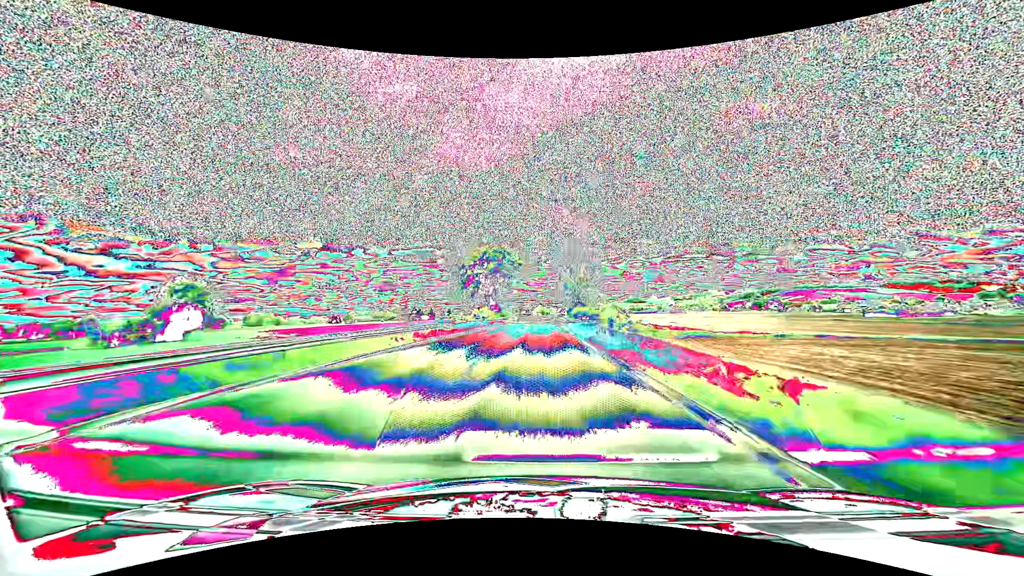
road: primary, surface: asphalt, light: Day
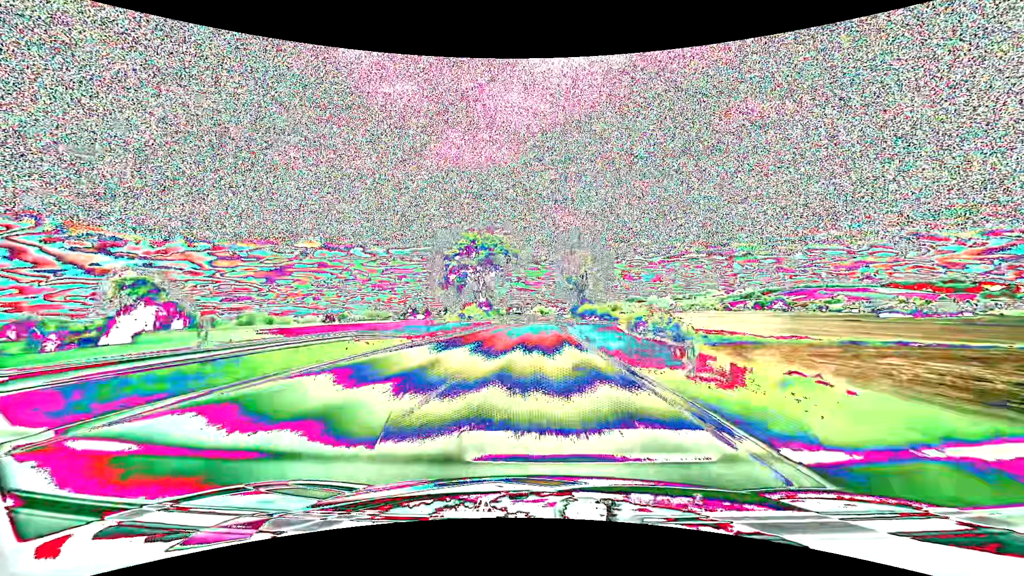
(0.0, +15.2) m; 0°
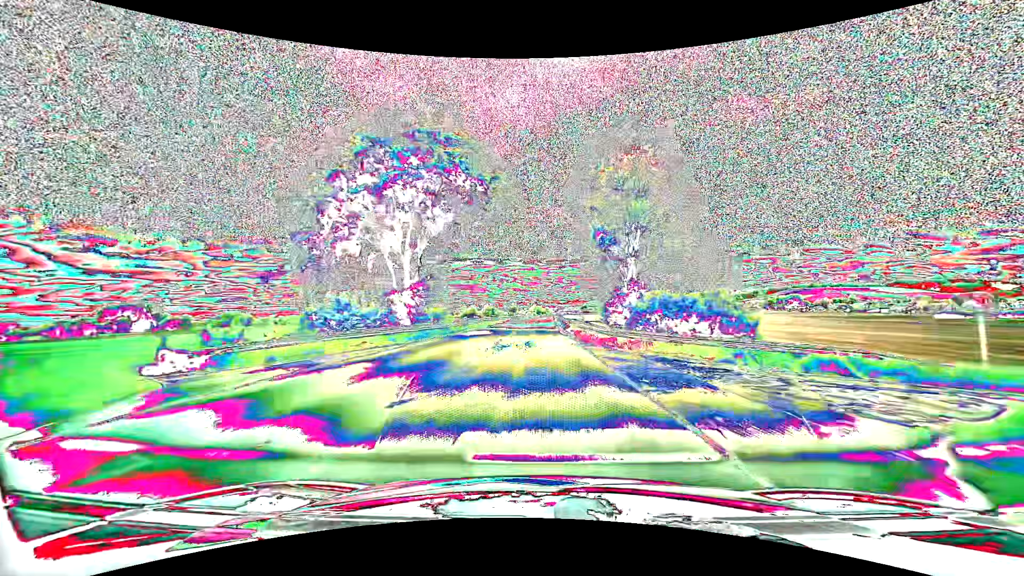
(+0.3, +45.5) m; 0°
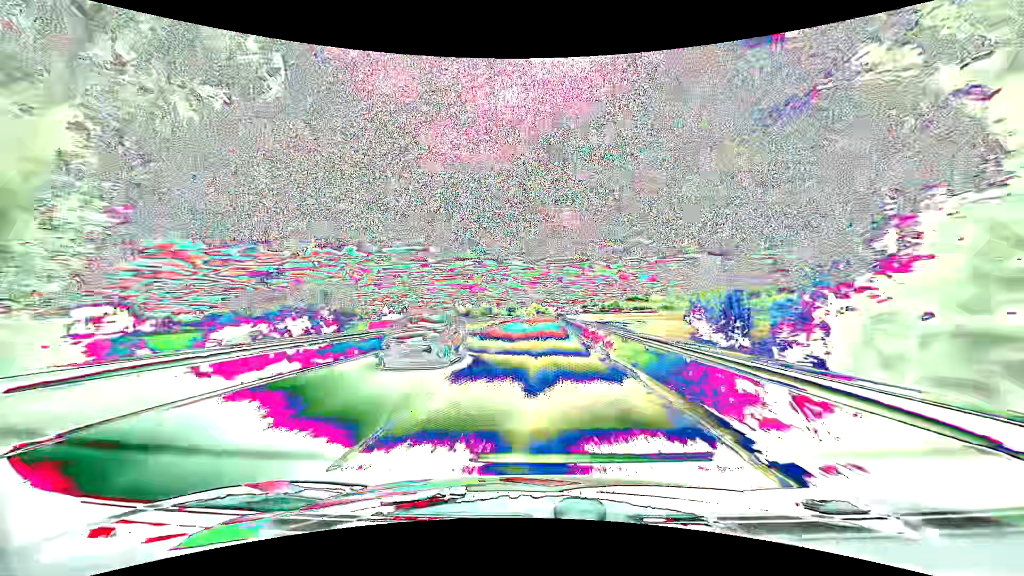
(-0.1, +30.2) m; 0°
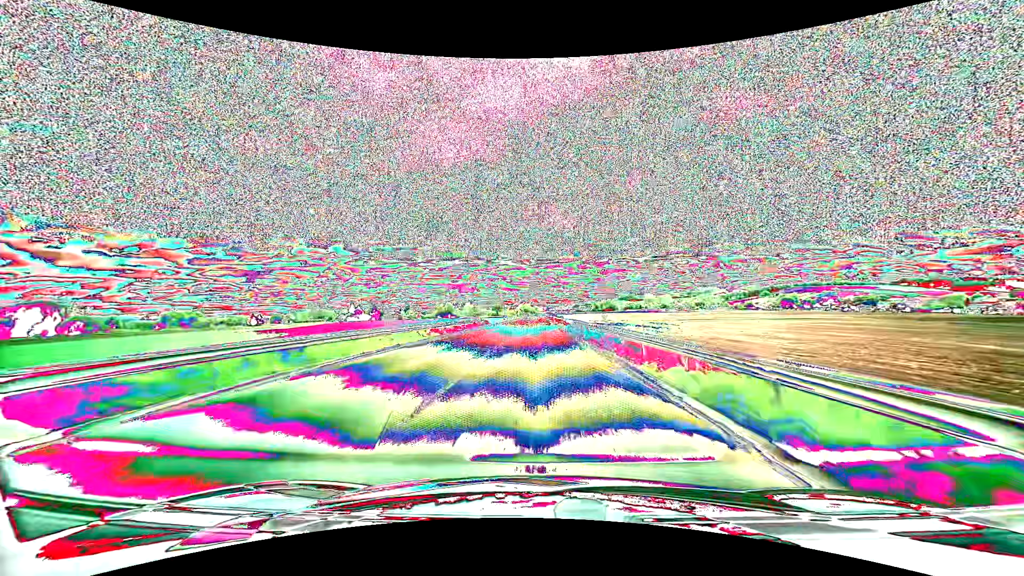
(+0.9, +60.0) m; +1°
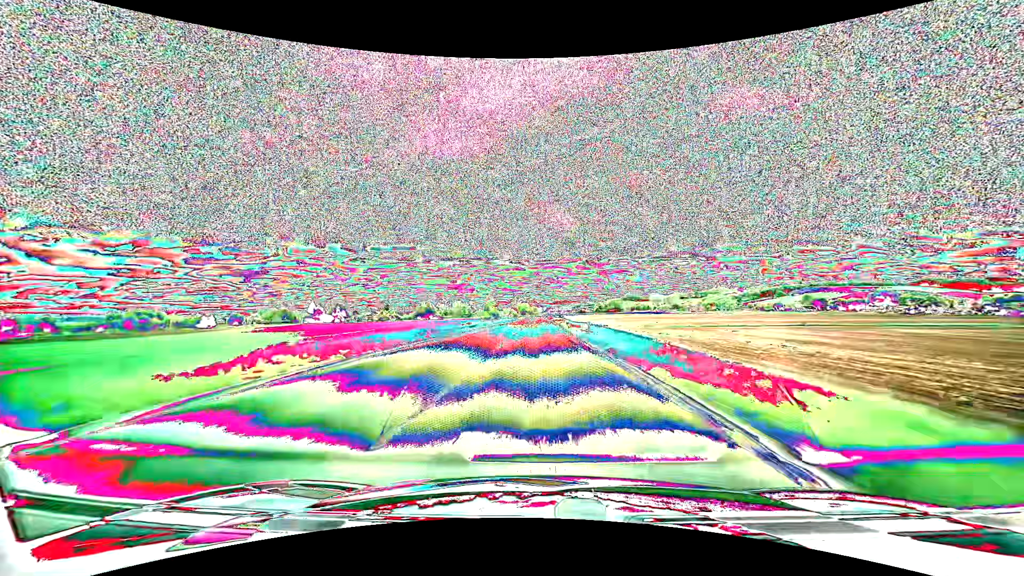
(0.0, +74.5) m; 0°
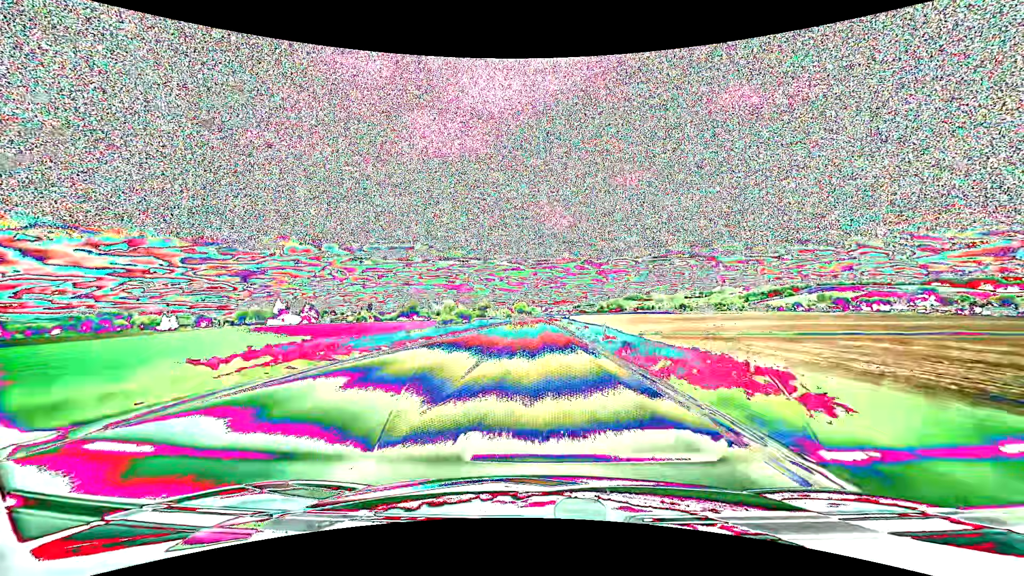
(0.0, +44.5) m; 0°
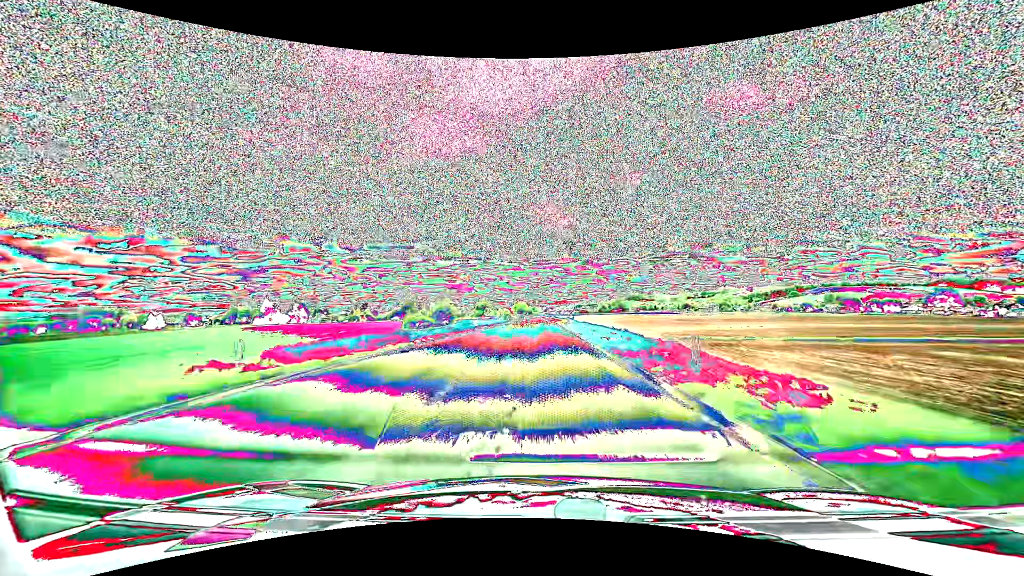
(0.0, +14.8) m; 0°
(0, +10) (0, +20) (0, +30) (0, +40) (0, +50) (0, +60) (0, +70) (0, +80) (0, +90) (0, +100) m
